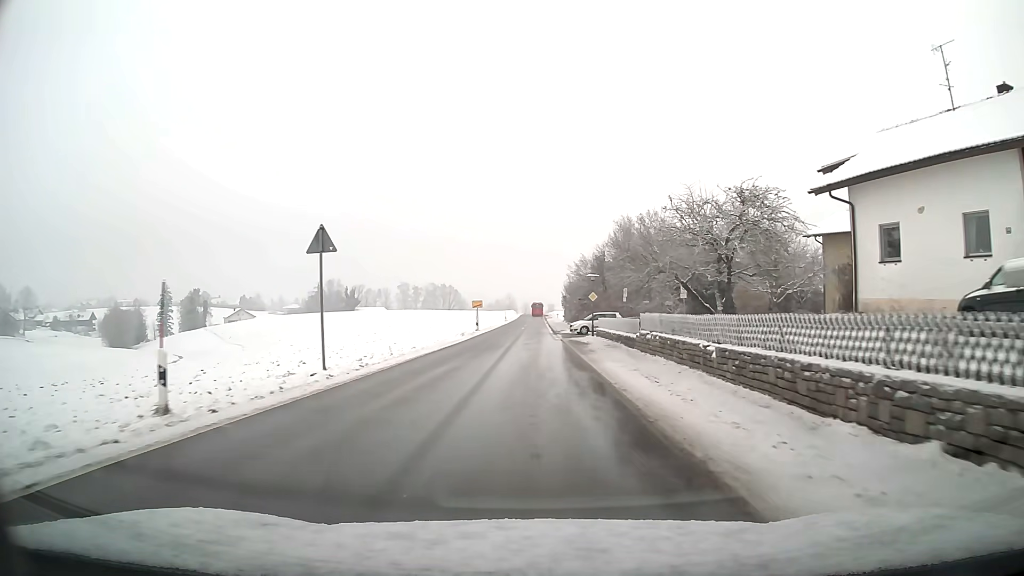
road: tertiary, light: Day
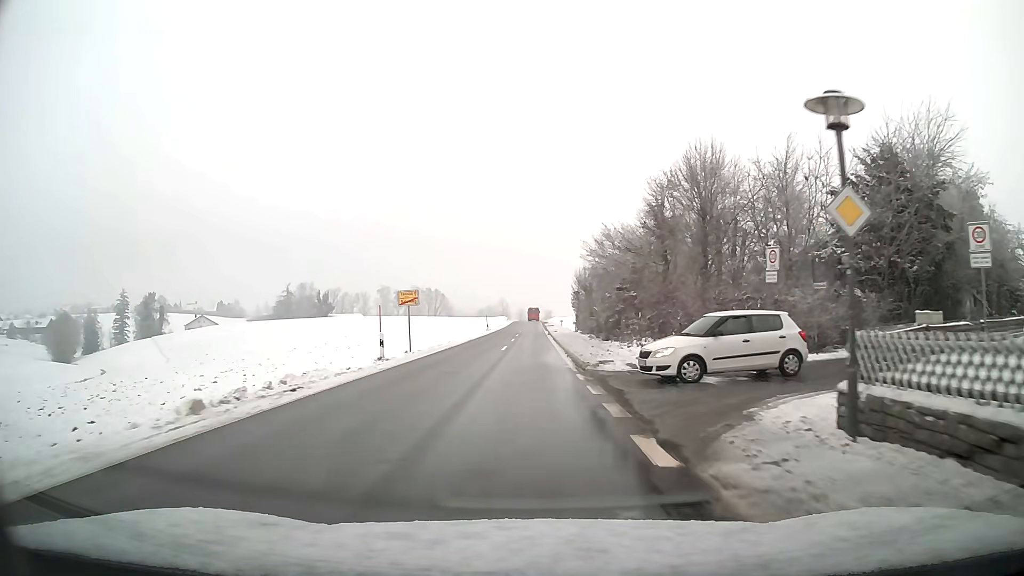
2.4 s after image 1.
(+0.1, +33.0) m; 0°
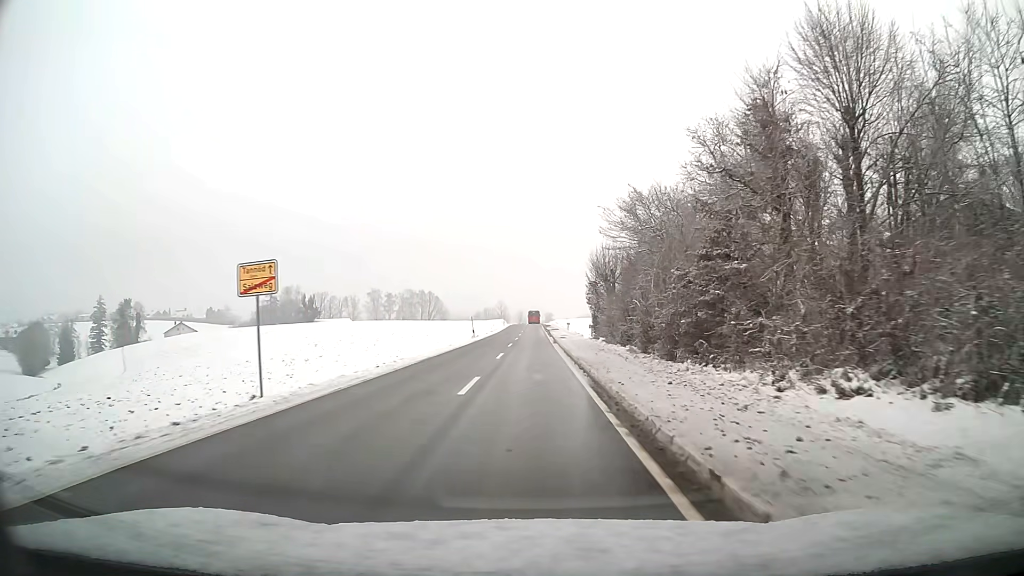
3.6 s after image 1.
(0.0, +16.9) m; 0°
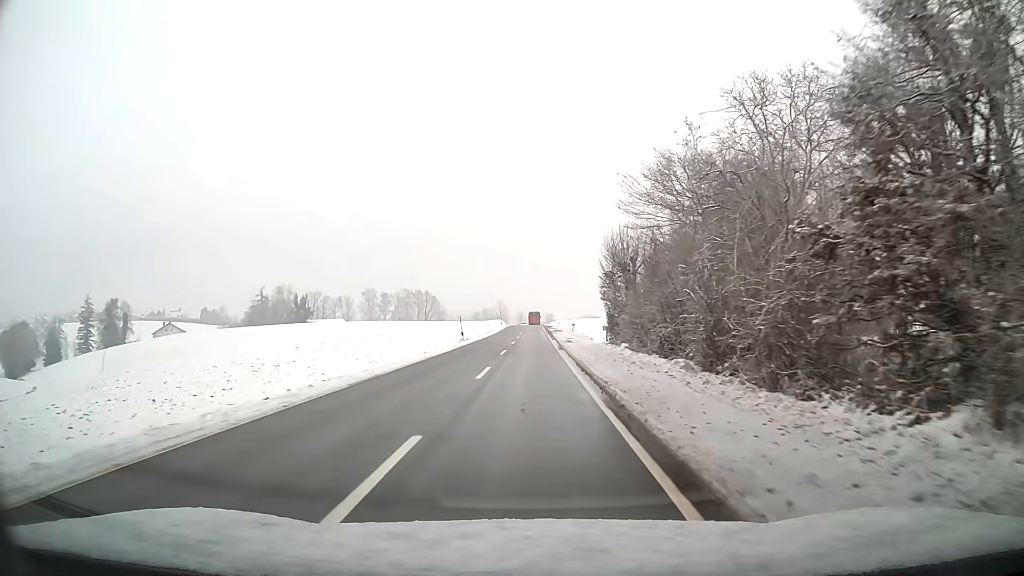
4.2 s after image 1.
(0.0, +8.7) m; 0°
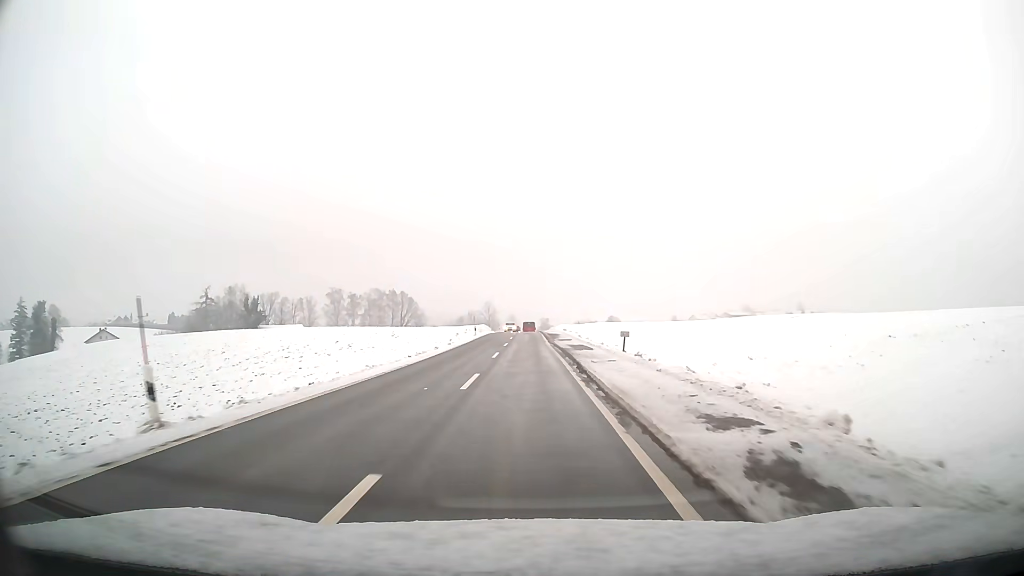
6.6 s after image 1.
(+0.1, +38.3) m; +1°
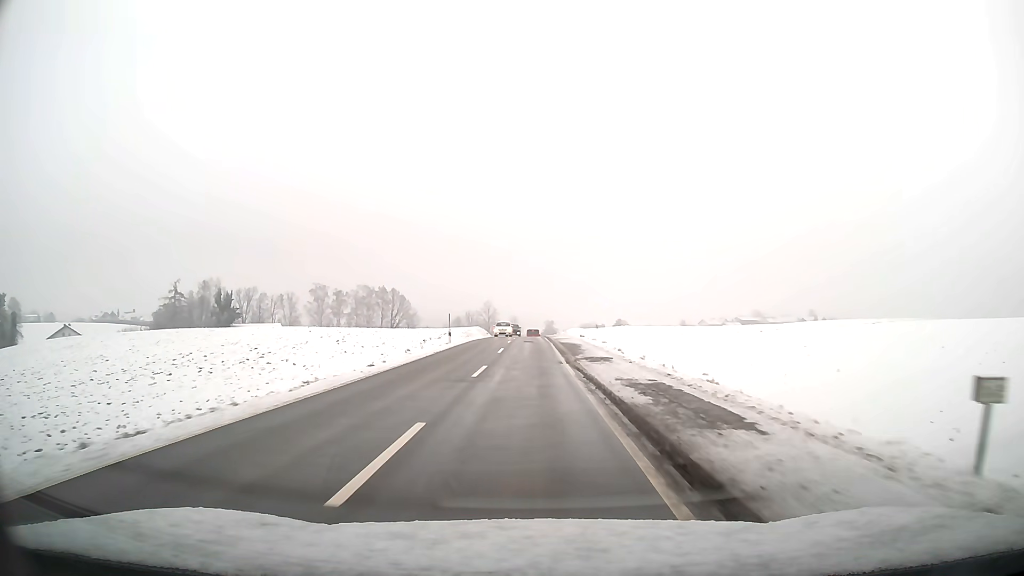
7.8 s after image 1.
(-0.1, +21.0) m; 0°
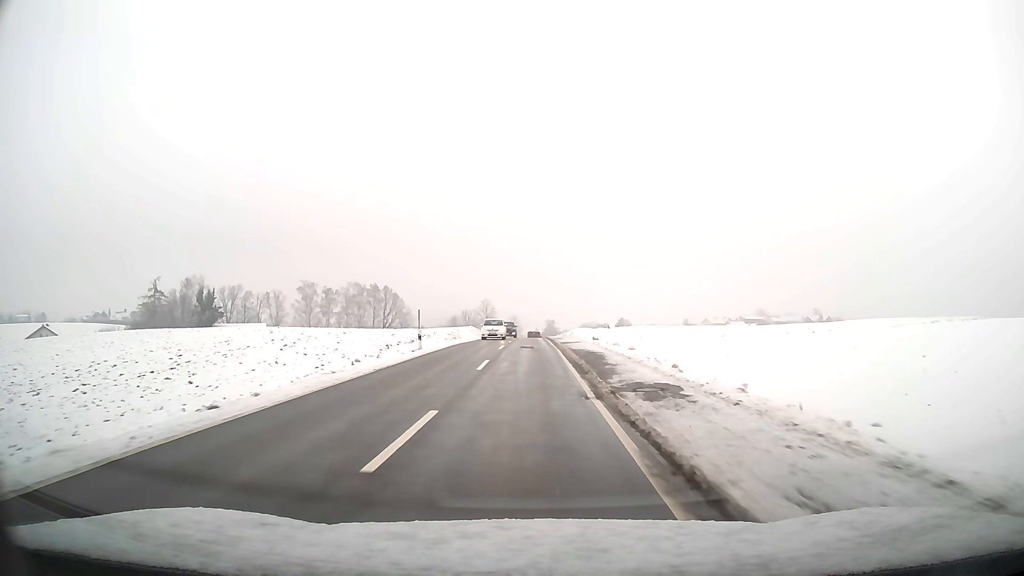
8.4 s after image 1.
(0.0, +10.8) m; 0°
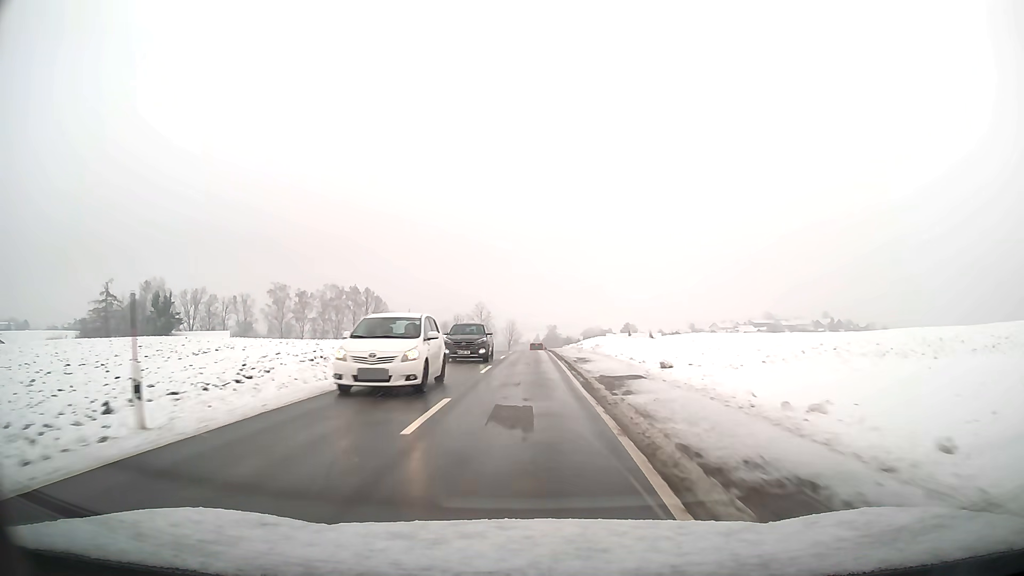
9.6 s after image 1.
(-0.1, +22.0) m; 0°
